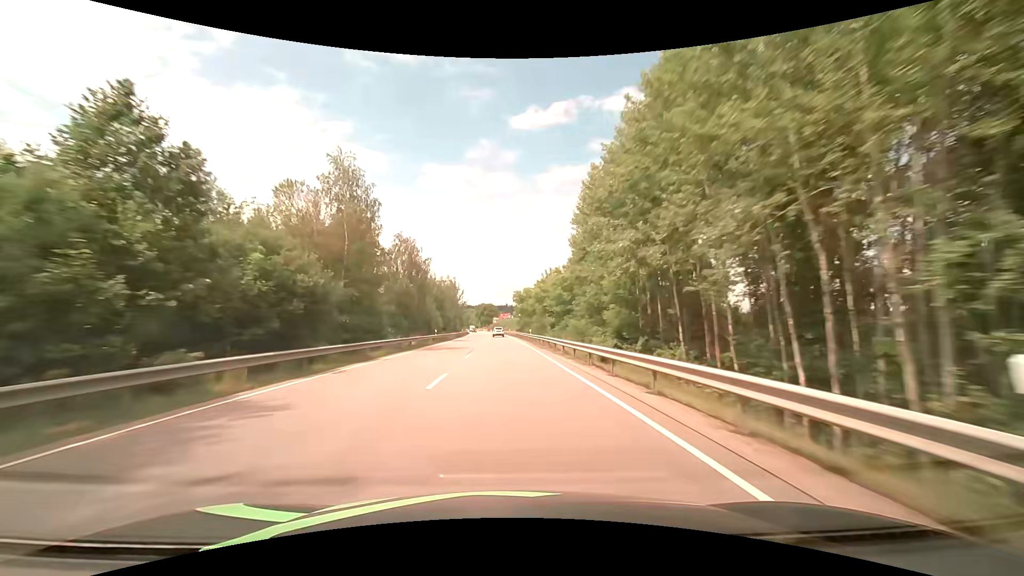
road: primary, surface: asphalt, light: Day
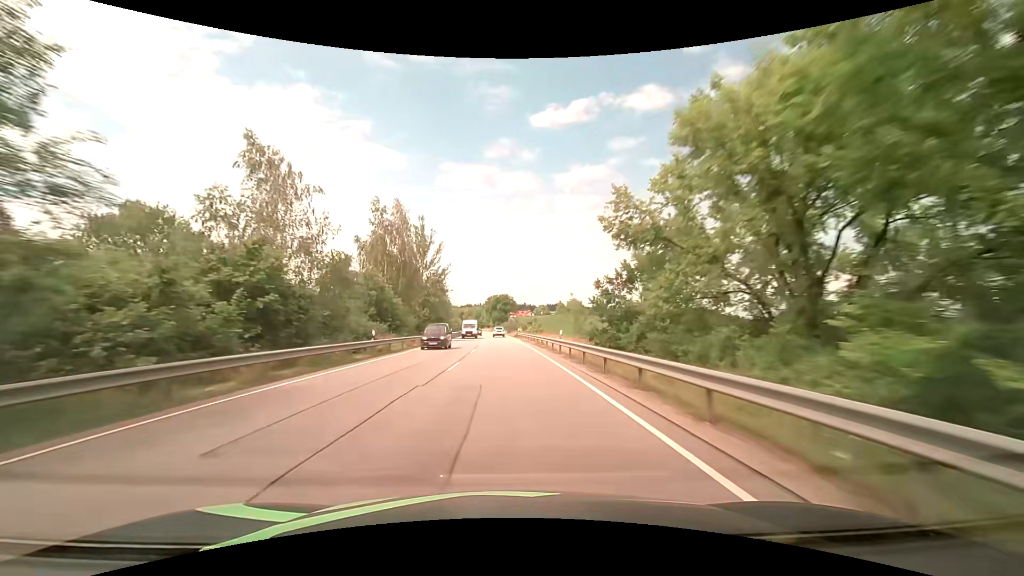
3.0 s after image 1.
(-1.4, +79.2) m; -2°
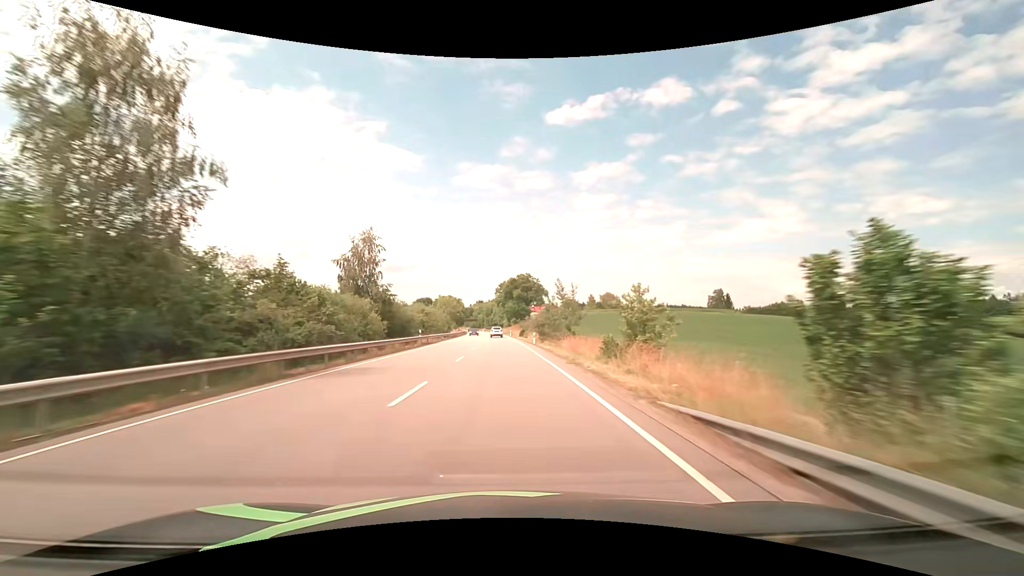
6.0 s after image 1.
(-1.4, +79.0) m; -2°
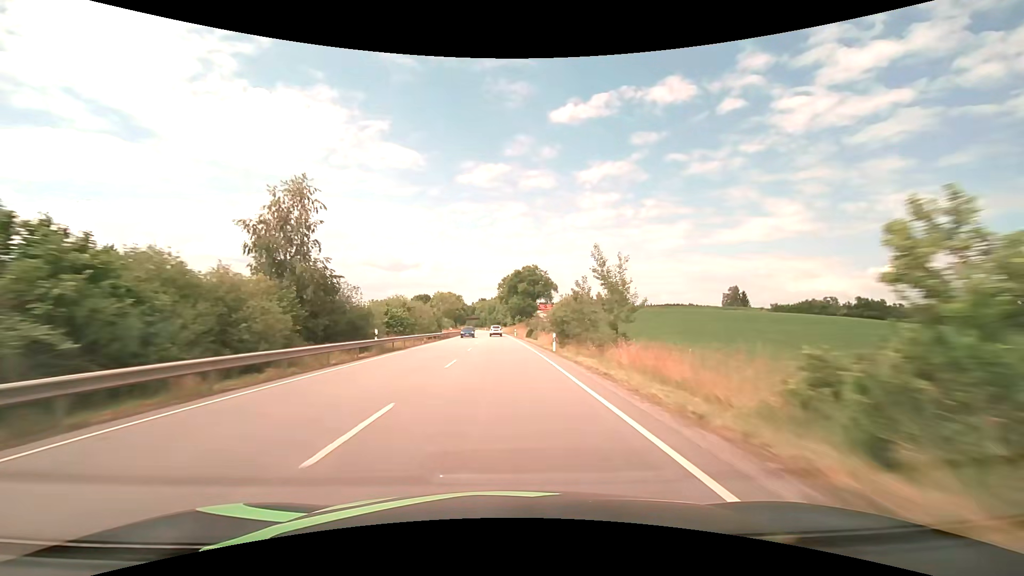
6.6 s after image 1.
(-0.1, +15.8) m; 0°
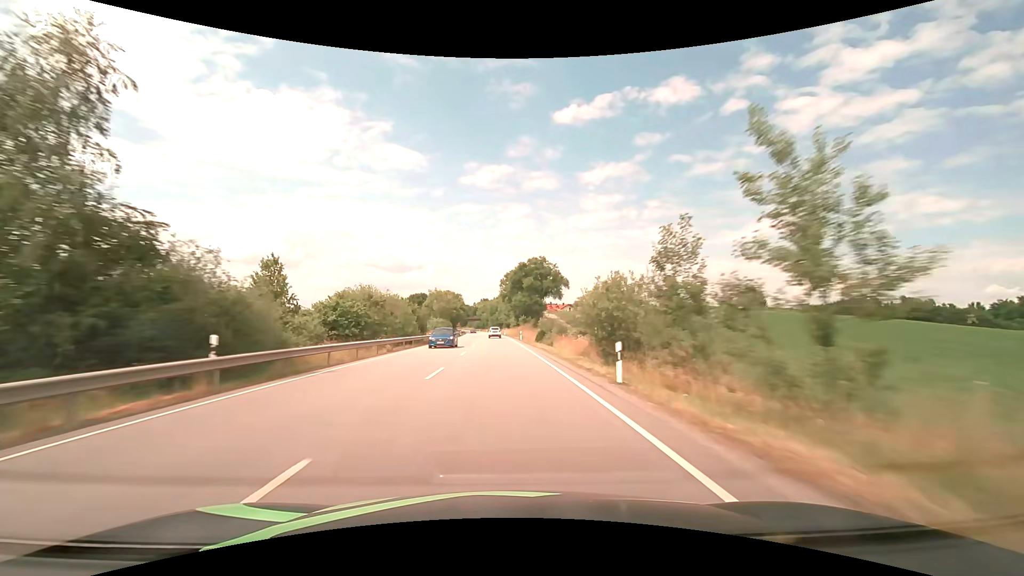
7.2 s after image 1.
(-0.1, +15.8) m; 0°
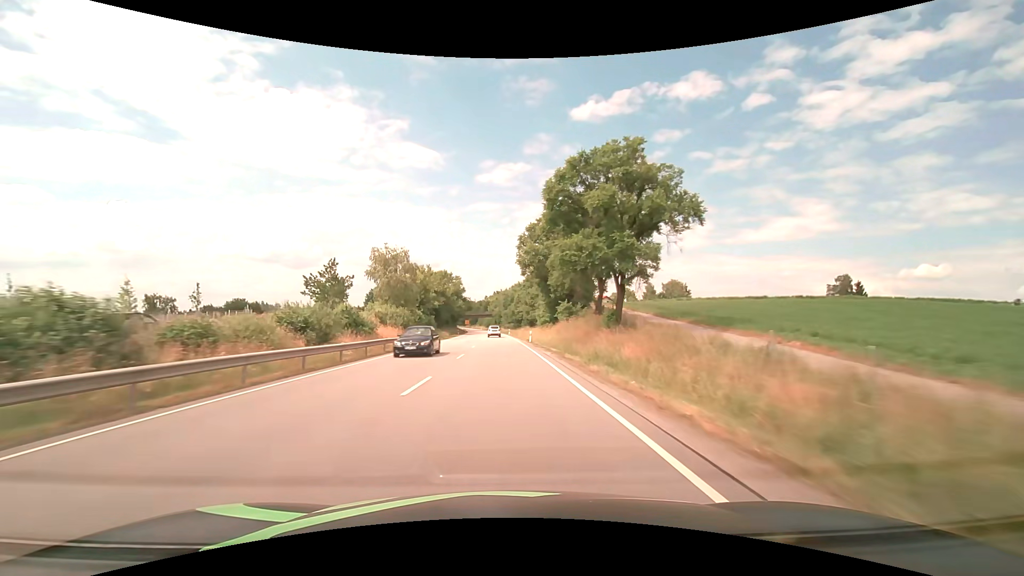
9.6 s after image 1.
(-1.1, +63.1) m; -2°
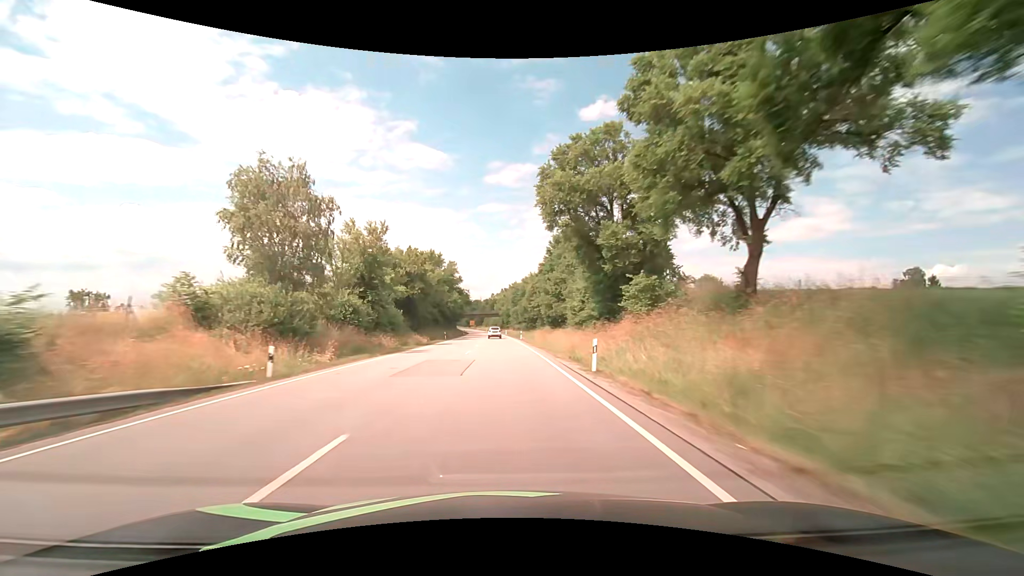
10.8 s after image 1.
(-0.3, +31.6) m; -1°
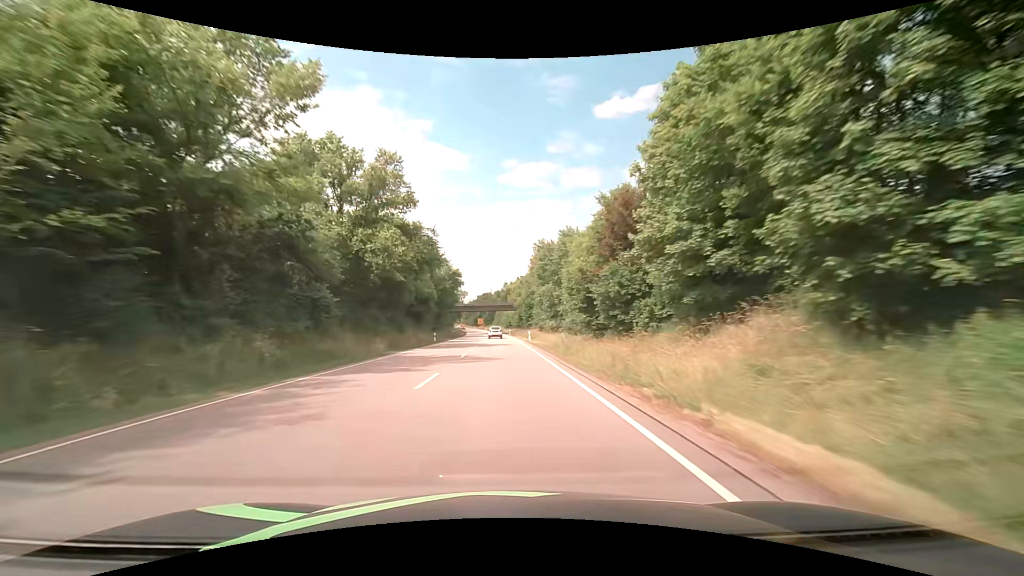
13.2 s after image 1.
(-1.0, +63.3) m; -2°
(0, +10) (0, +20) (0, +30) (0, +40) (-1, +50) (-1, +60) (-1, +70) (-1, +80) (-2, +90) (-2, +100) m
